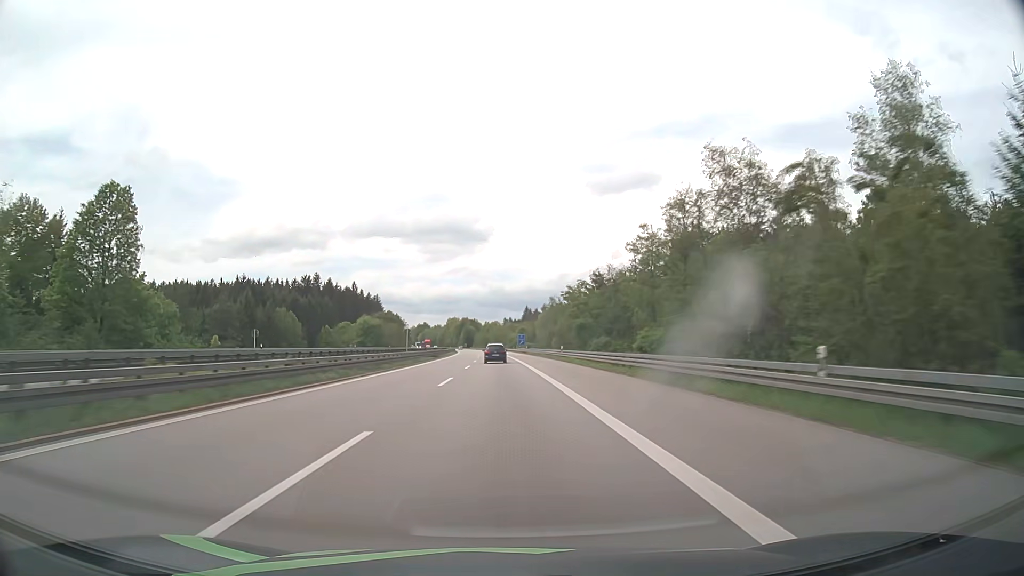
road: motorway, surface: asphalt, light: Day
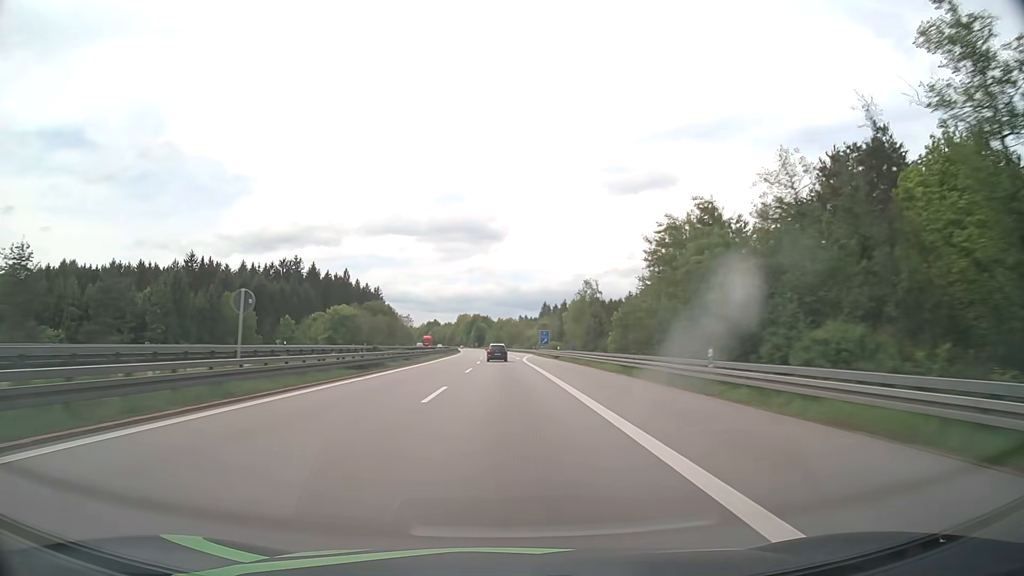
(-0.5, +43.1) m; -1°
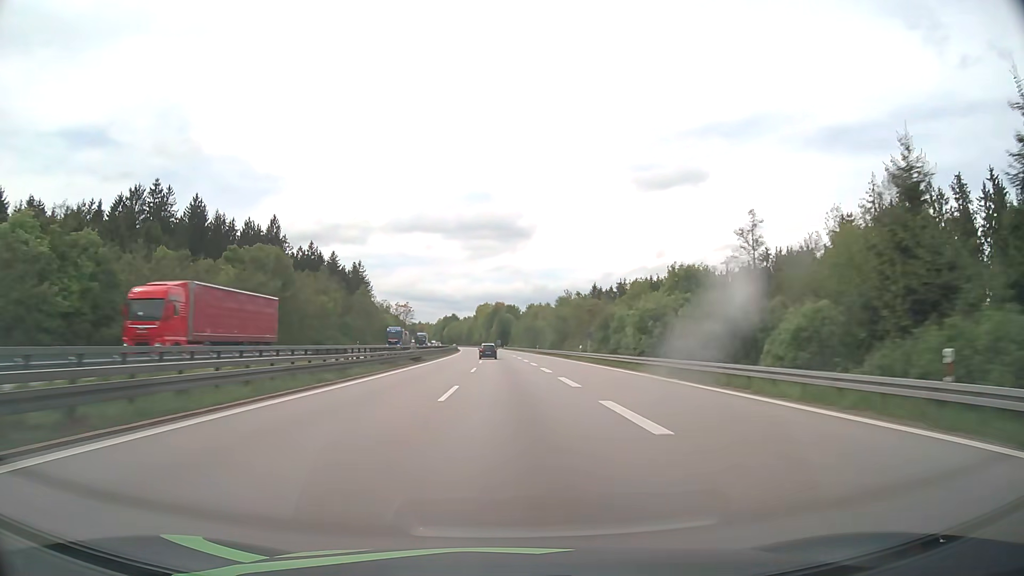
(-2.2, +109.0) m; -2°
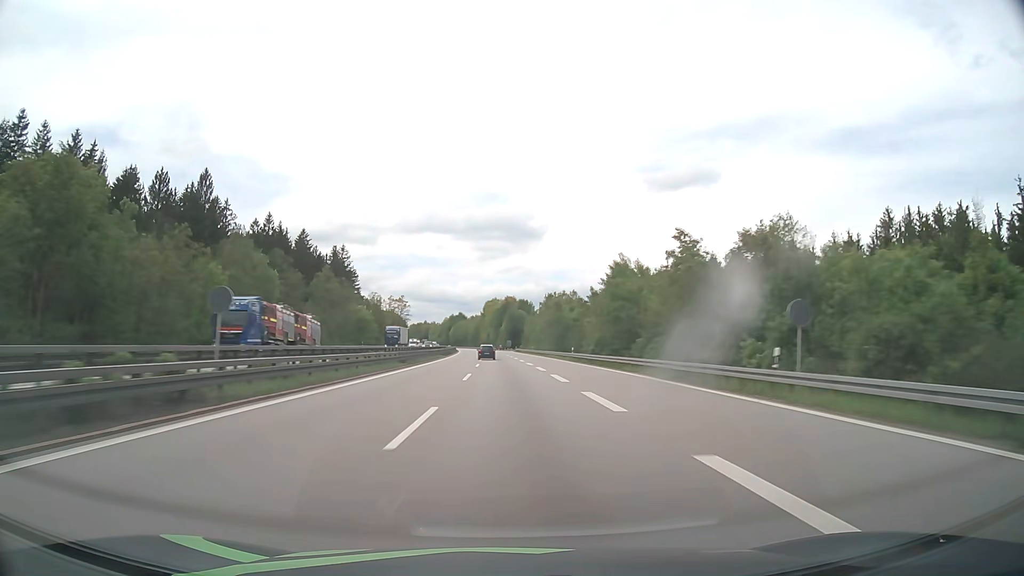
(-0.3, +44.0) m; -1°
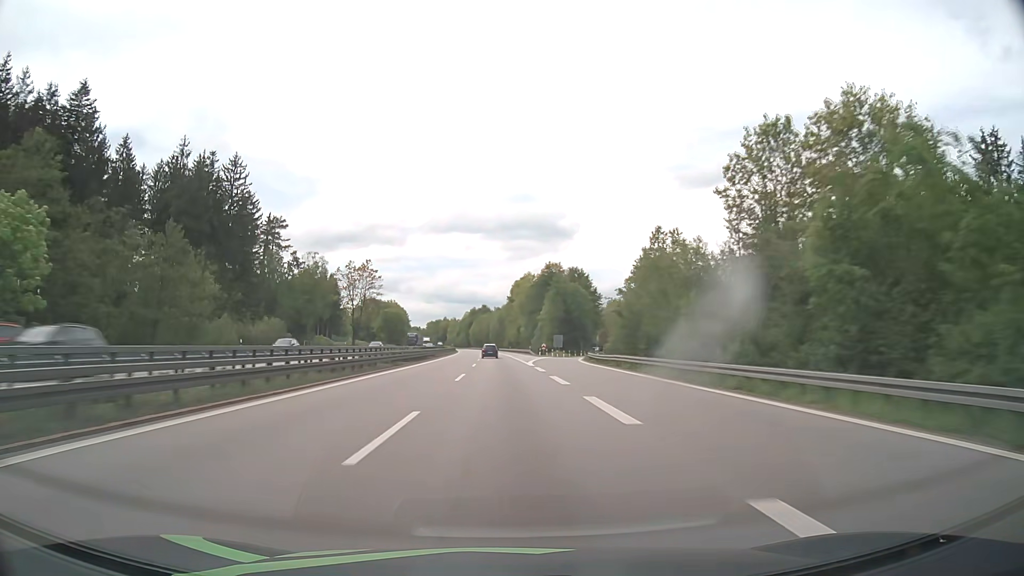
(-2.2, +110.6) m; -3°
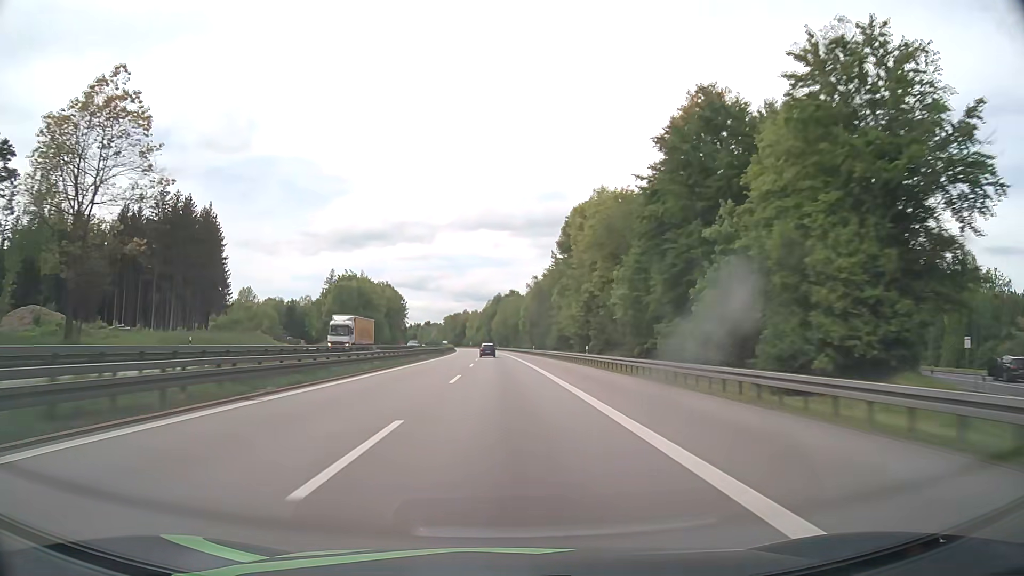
(-2.5, +111.0) m; -3°
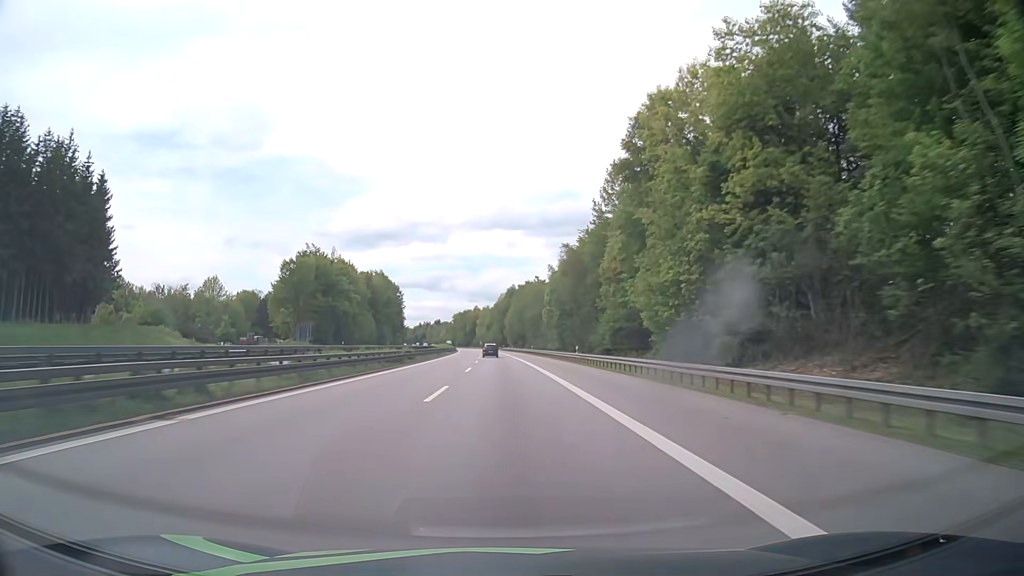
(-0.5, +44.5) m; -1°
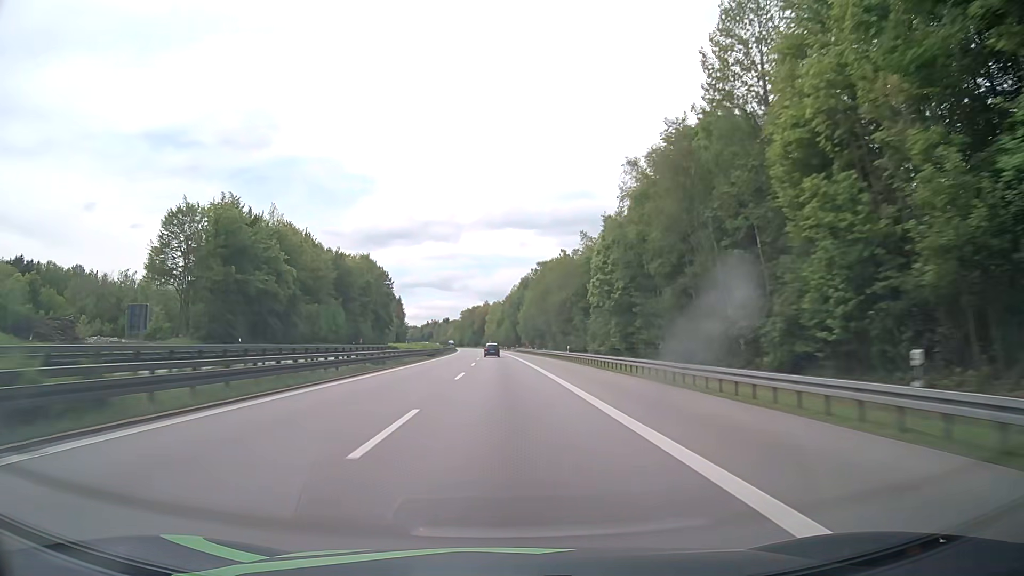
(-0.3, +44.5) m; -1°
(0, +10) (0, +20) (0, +30) (0, +40) (0, +50) (-1, +60) (-1, +70) (-1, +80) (-2, +90) (-2, +100) m
